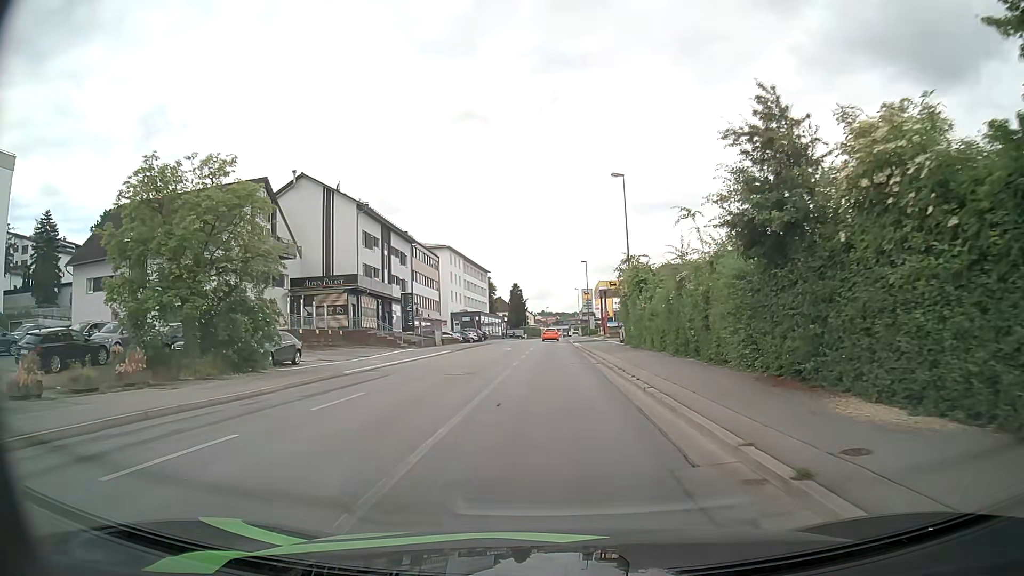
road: tertiary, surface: asphalt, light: Day
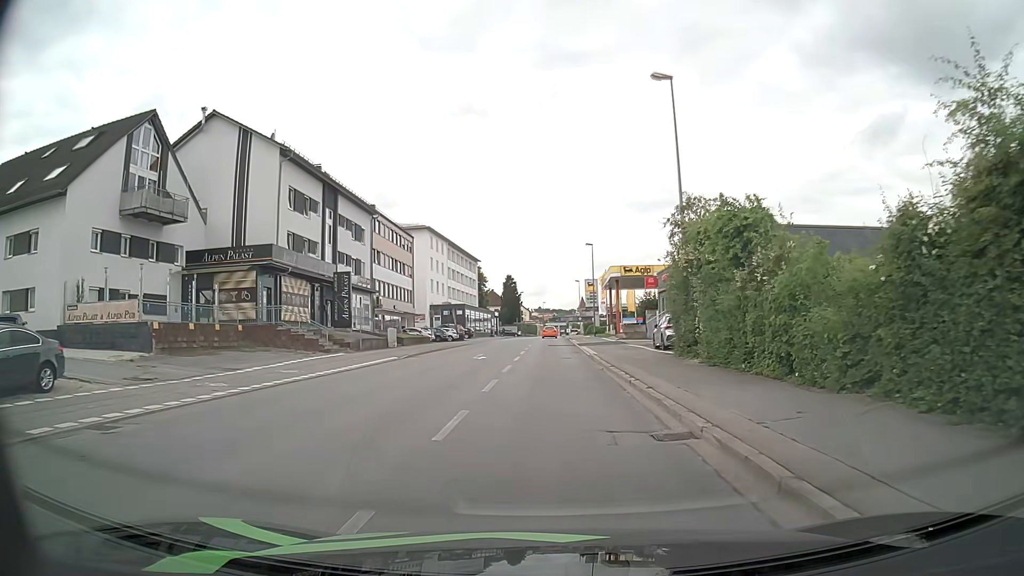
(-0.1, +16.6) m; 0°
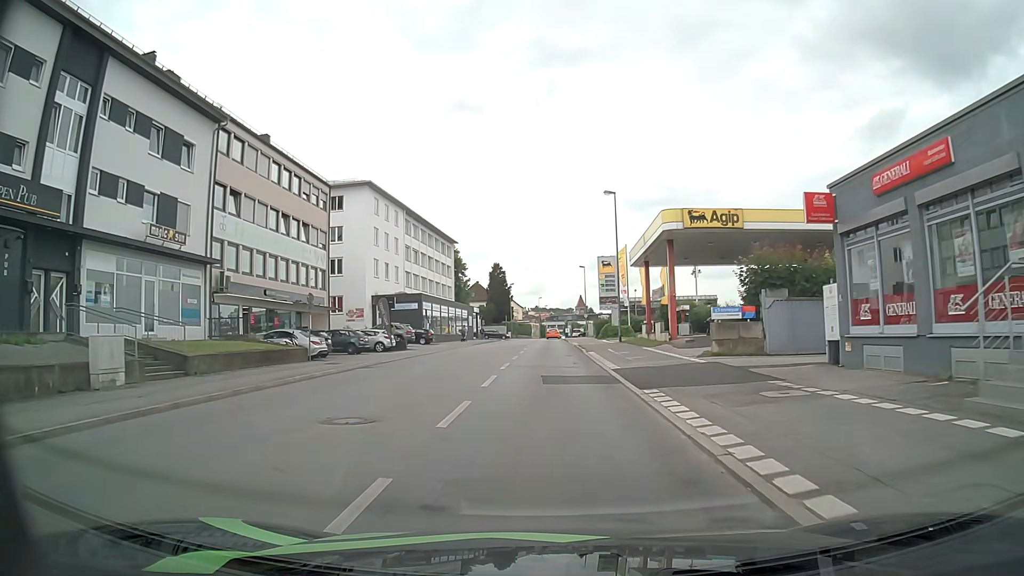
(-0.1, +29.2) m; 0°
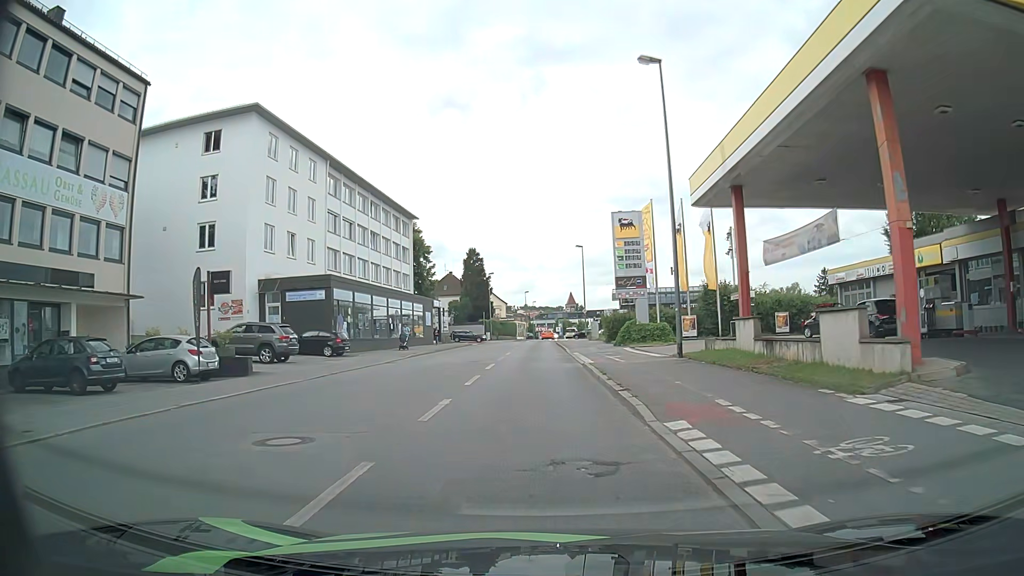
(+0.2, +23.5) m; +1°
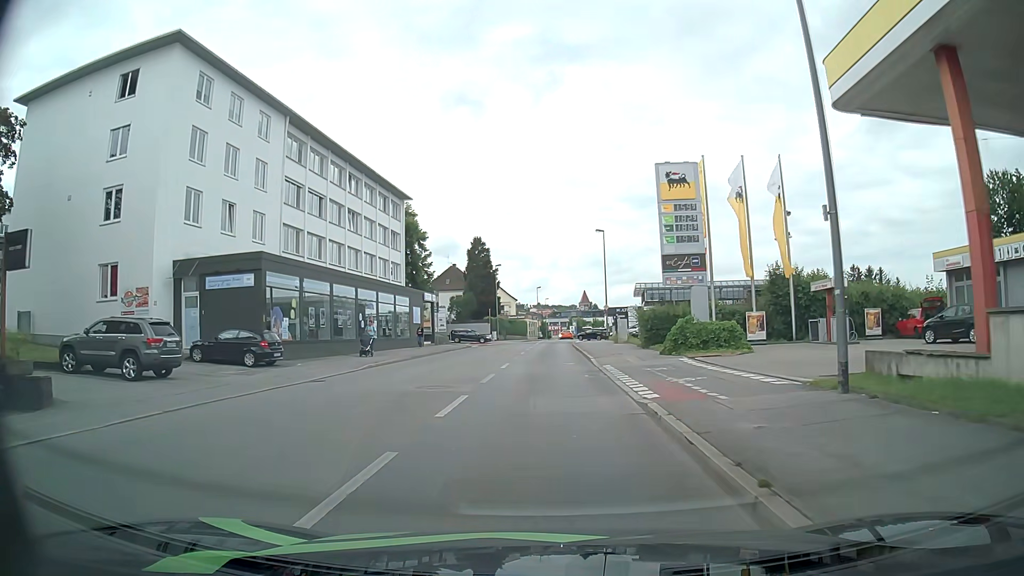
(-0.2, +11.5) m; -1°
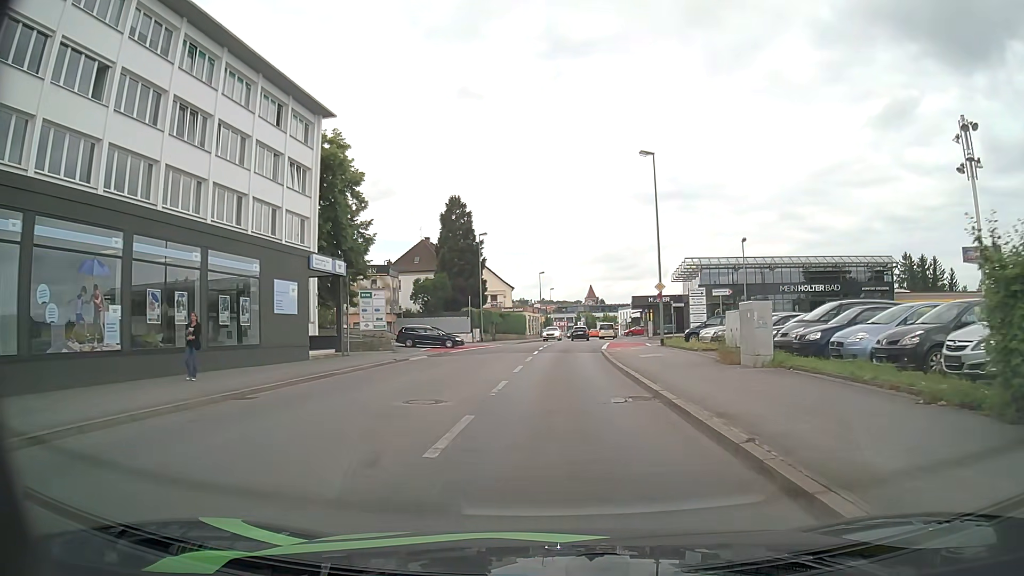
(-0.2, +27.4) m; -1°
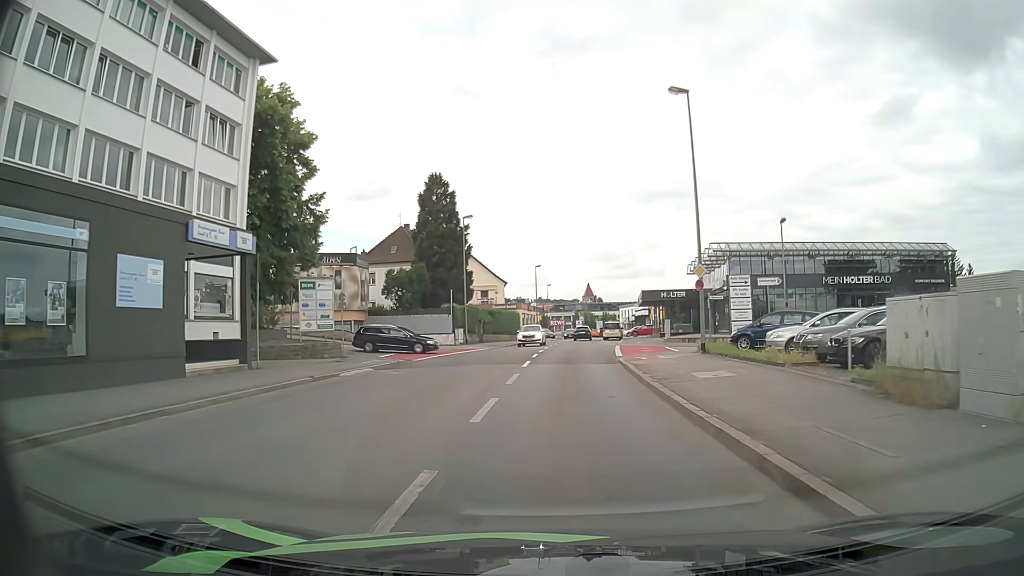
(+0.1, +9.7) m; +1°
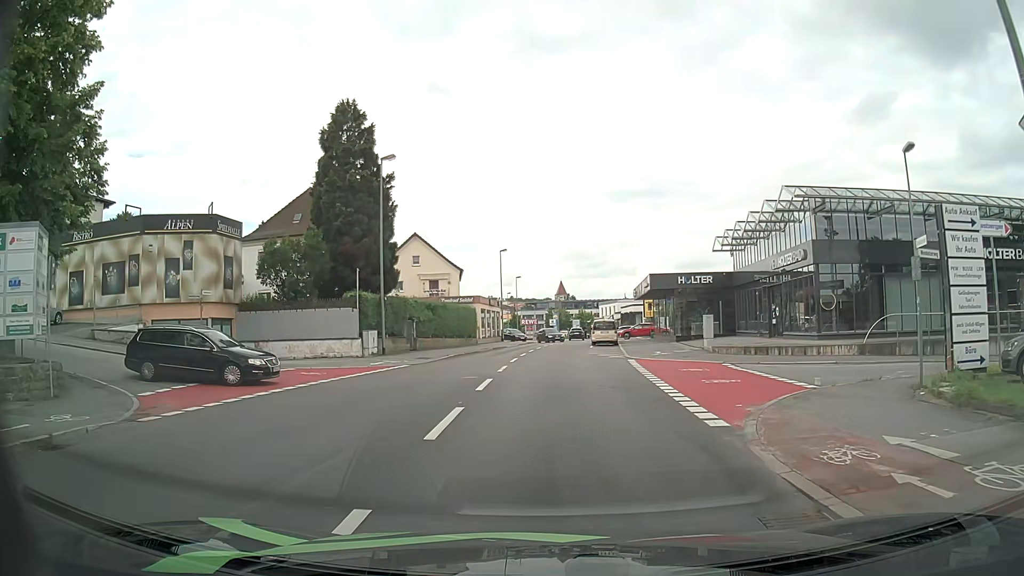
(+0.4, +19.0) m; +2°
(+1, +10) (+6, +18) (+16, +18) (+26, +17) (+36, +17) (+46, +17) (+56, +19) (+66, +20) (+76, +20) (+86, +20) m
